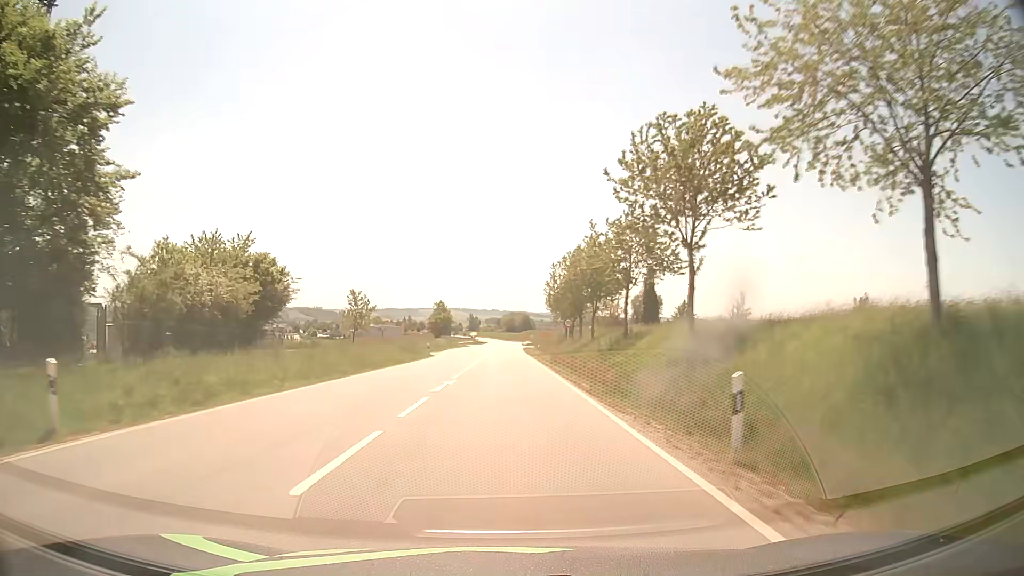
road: secondary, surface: asphalt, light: Day
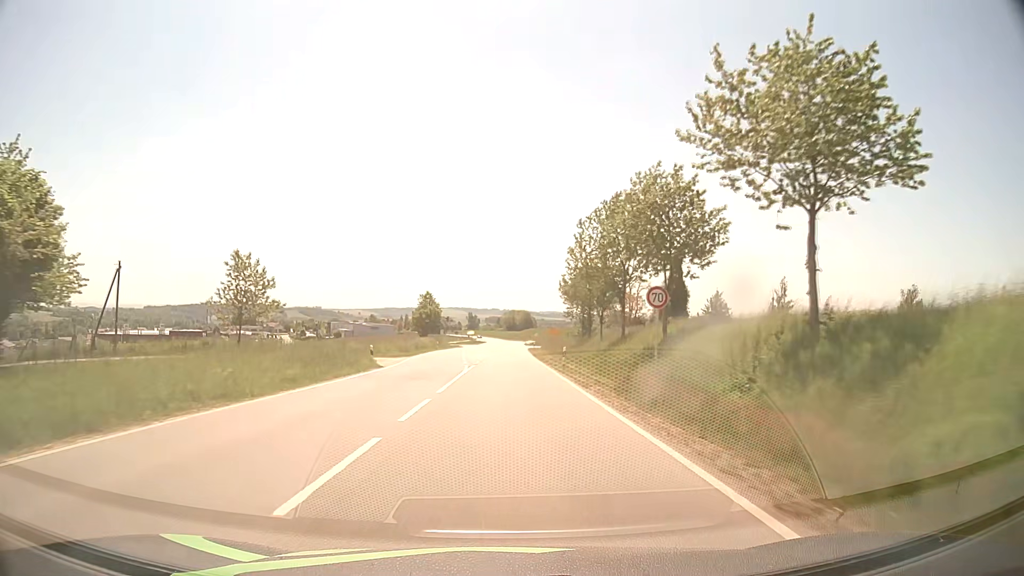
(-0.2, +24.6) m; -1°
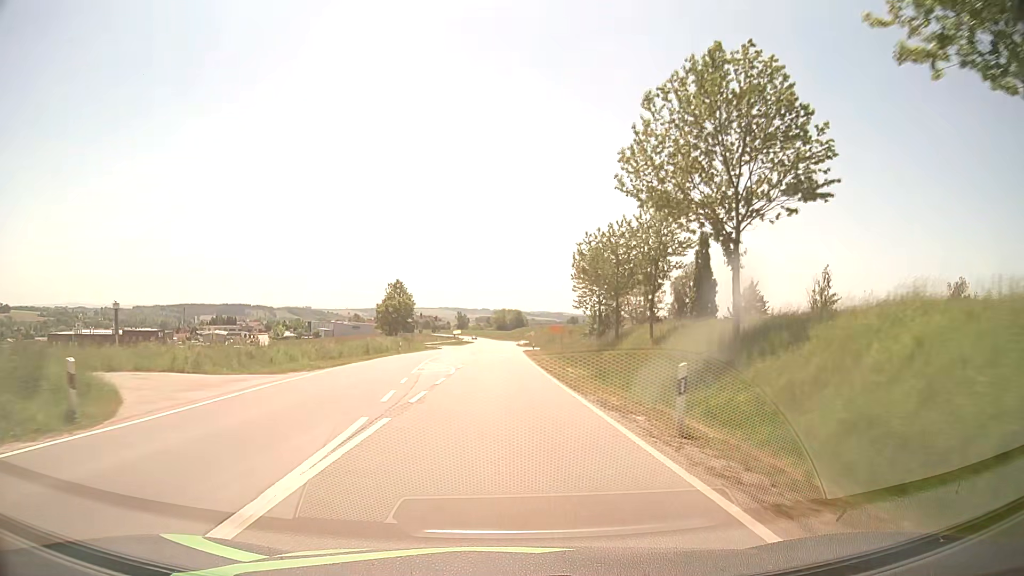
(+0.2, +23.6) m; +1°
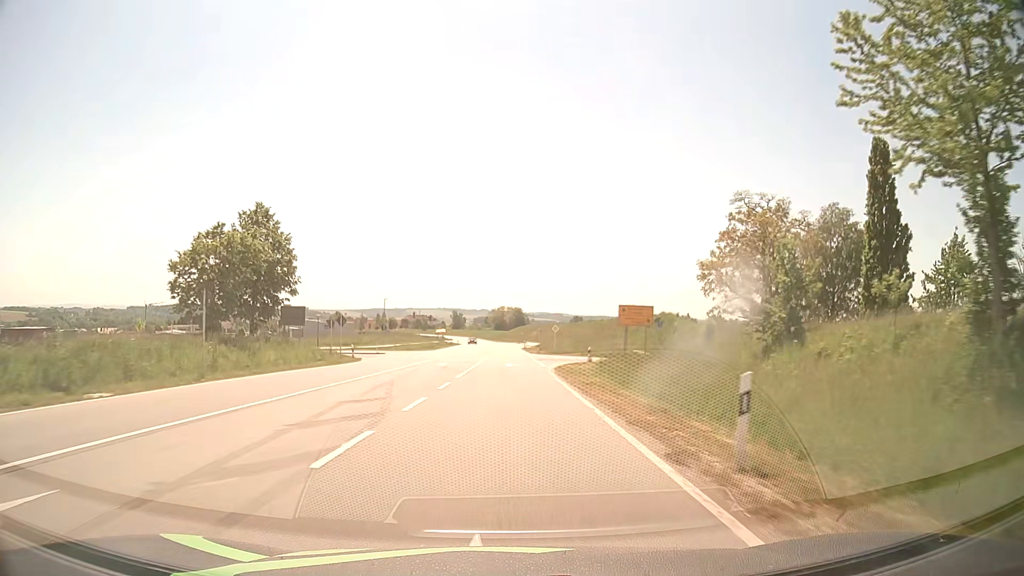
(-0.1, +55.1) m; 0°
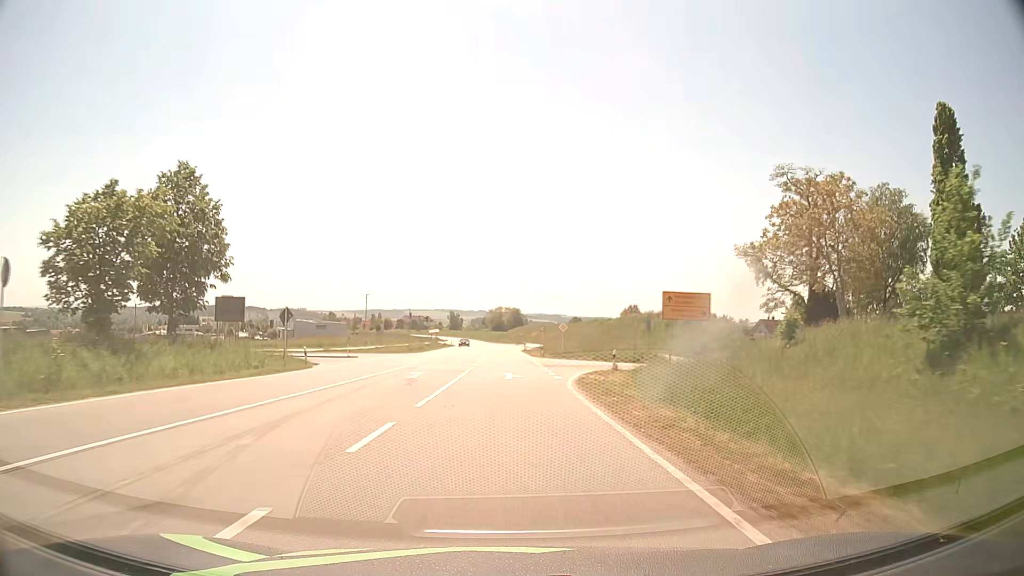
(0.0, +10.8) m; 0°
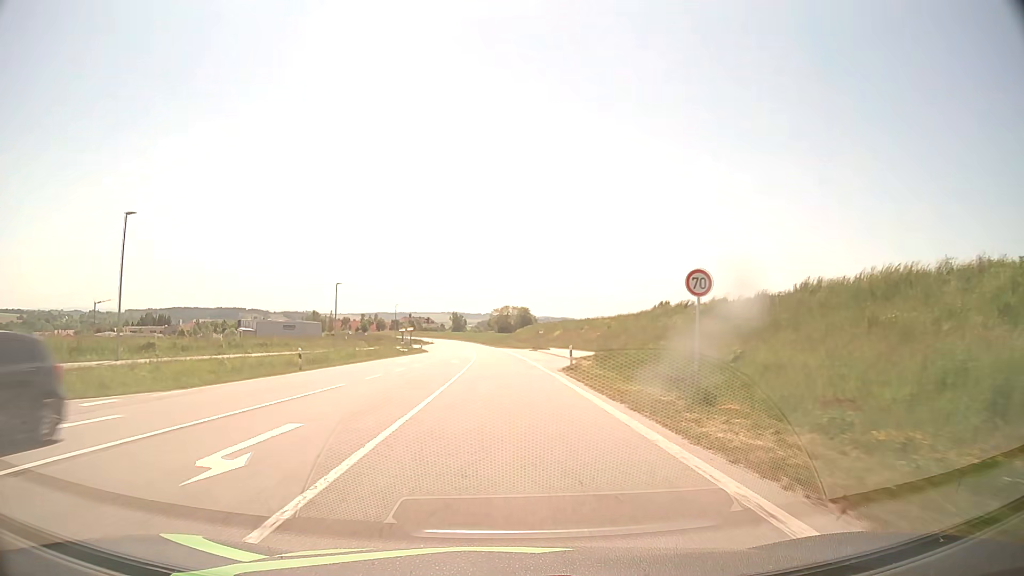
(-0.2, +54.9) m; -1°
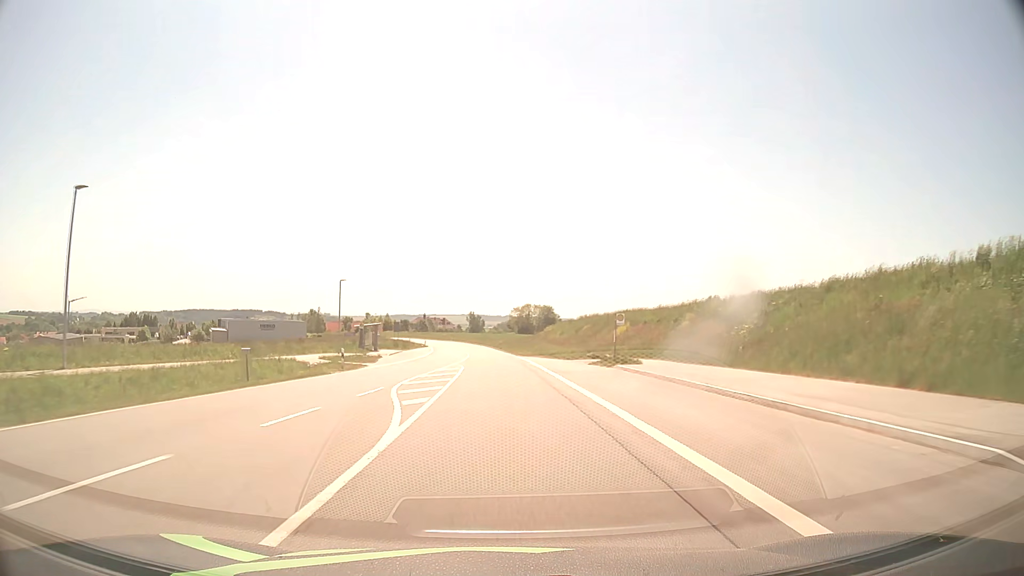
(-0.4, +43.6) m; -2°
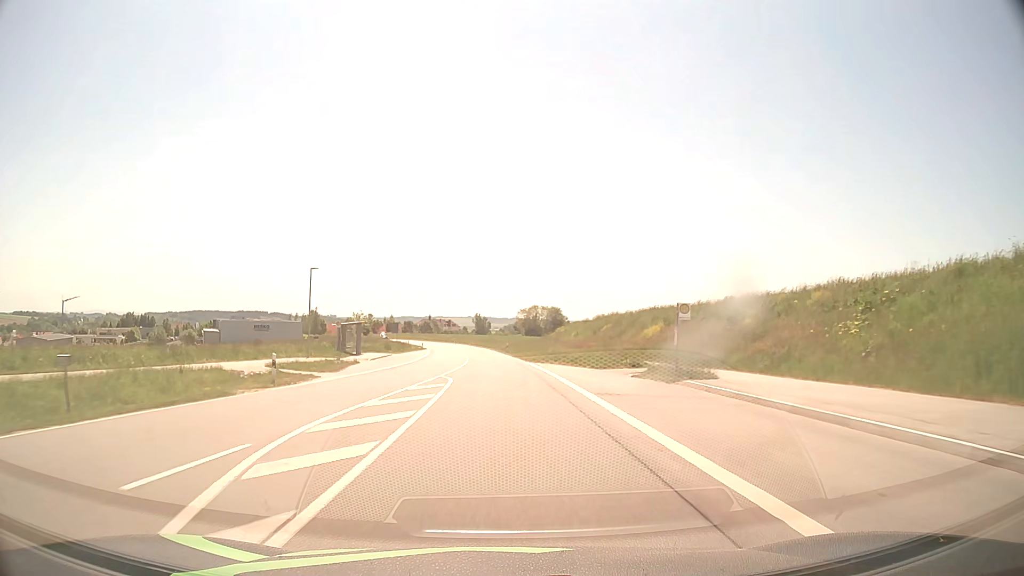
(-0.1, +10.8) m; 0°
(0, +10) (0, +20) (0, +30) (-1, +40) (-1, +50) (-2, +60) (-3, +70) (-4, +80) (-5, +90) (-6, +100) m
